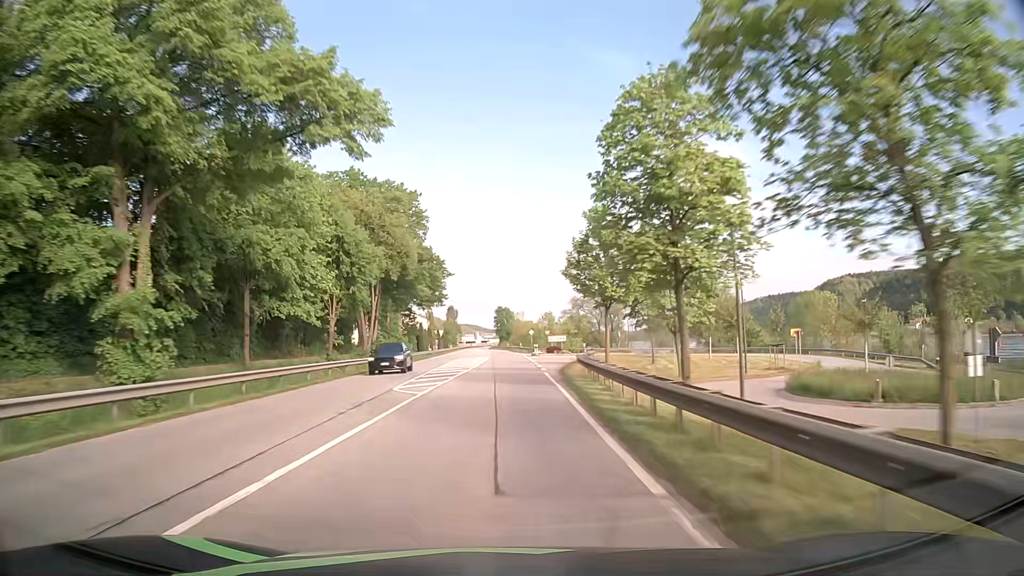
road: primary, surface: asphalt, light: Day
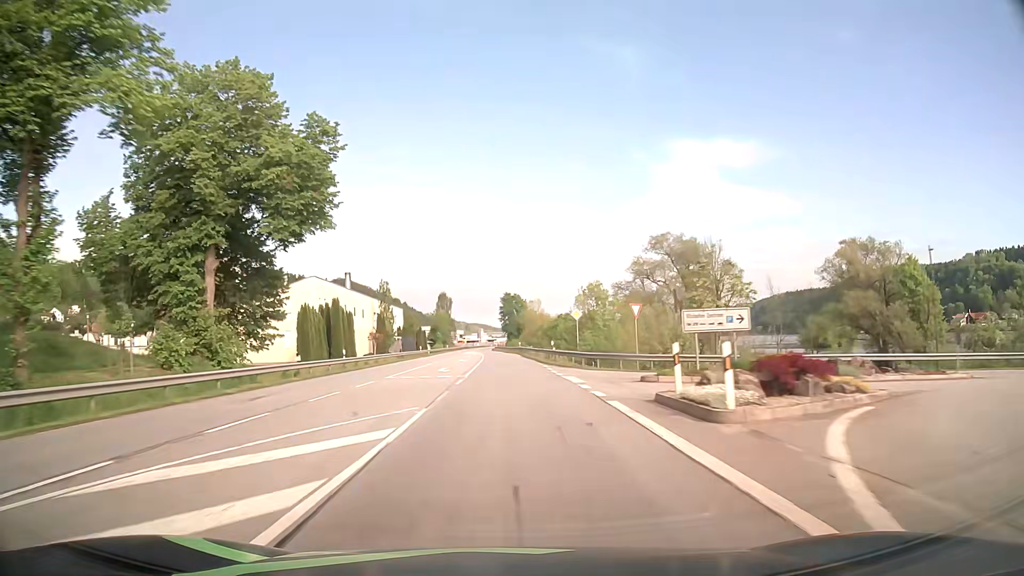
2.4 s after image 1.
(-0.4, +63.1) m; -1°
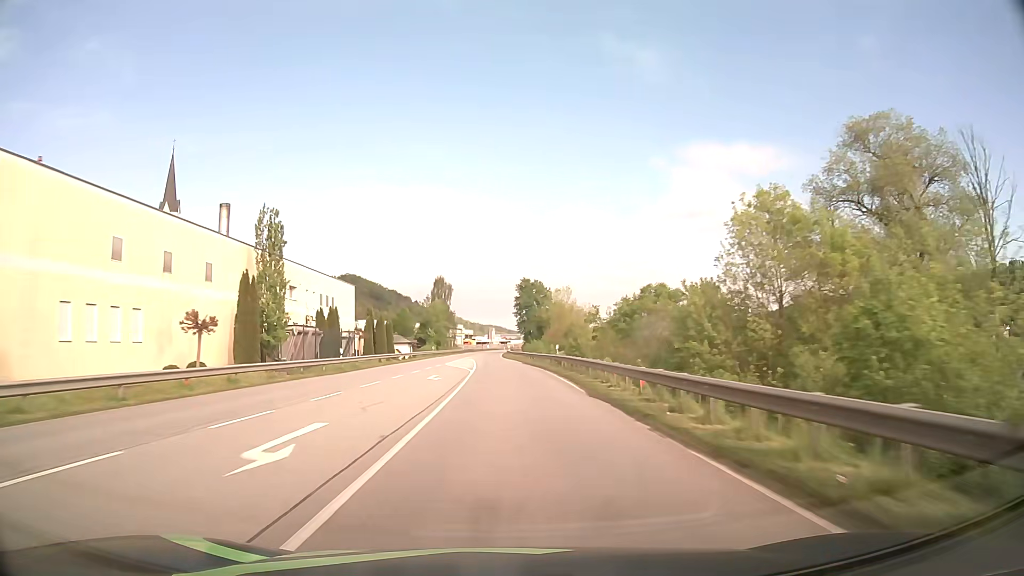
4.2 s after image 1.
(-0.5, +47.1) m; -1°
